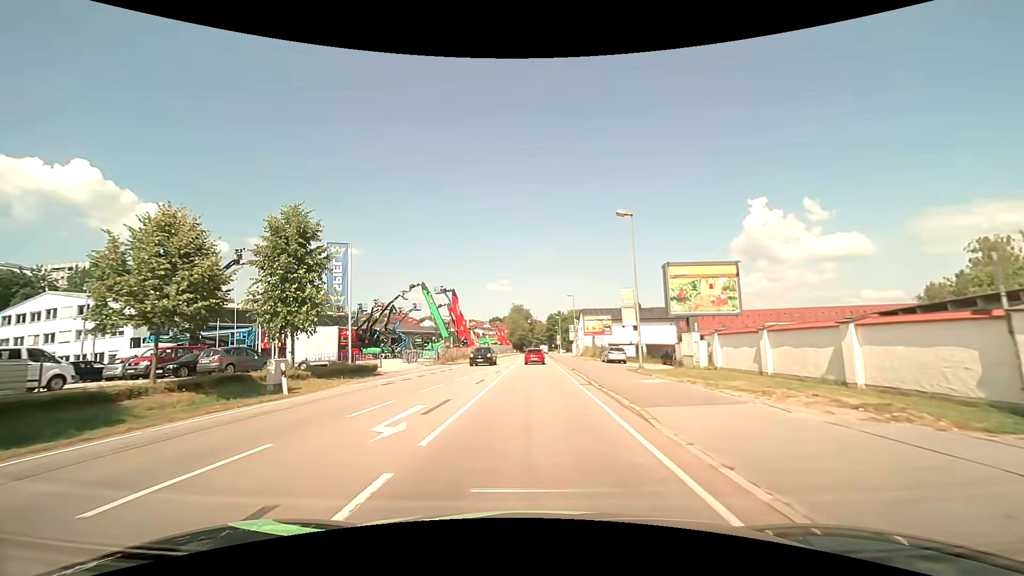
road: primary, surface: asphalt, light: Day
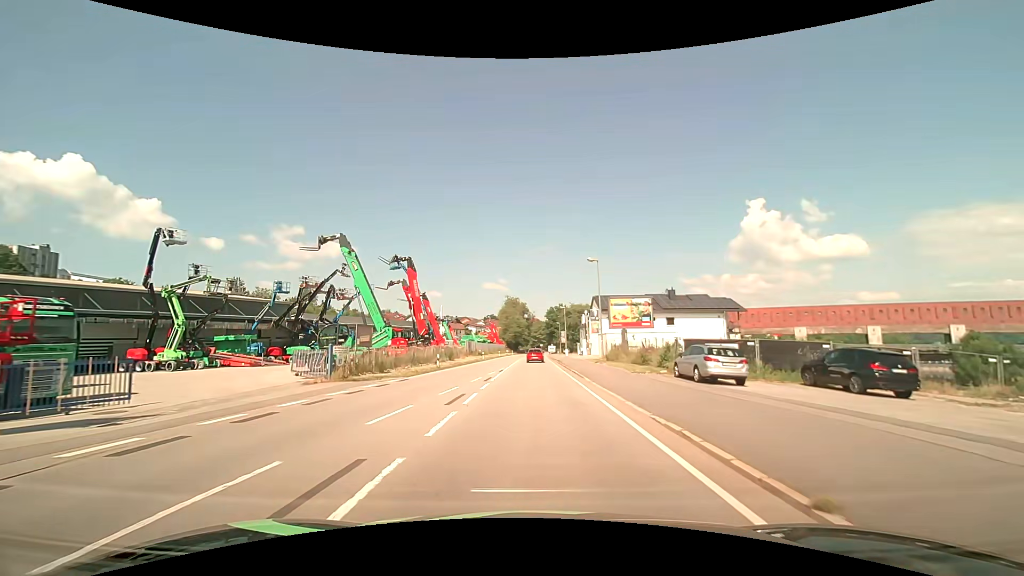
(-0.1, +25.1) m; 0°
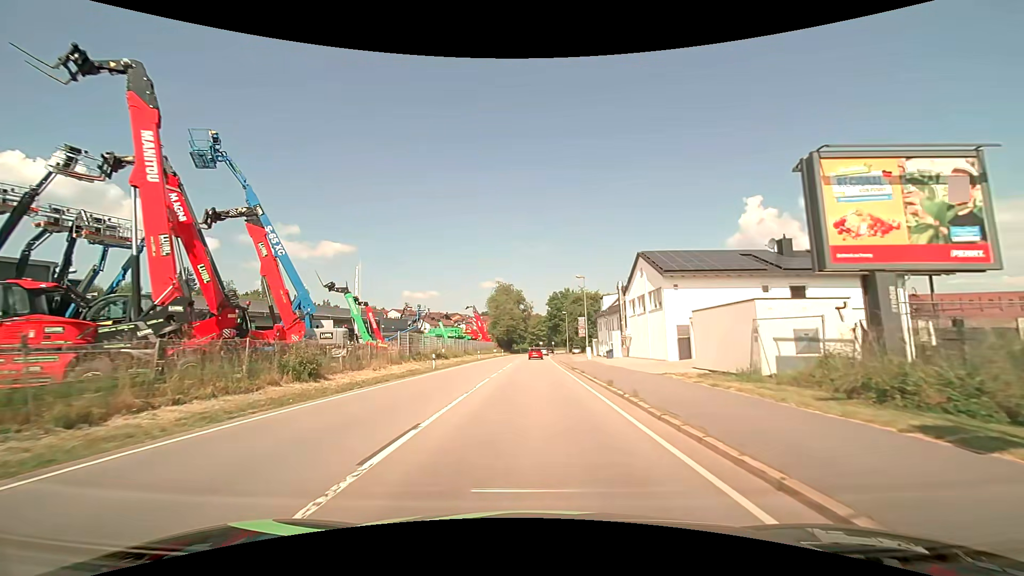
(+0.1, +33.4) m; 0°
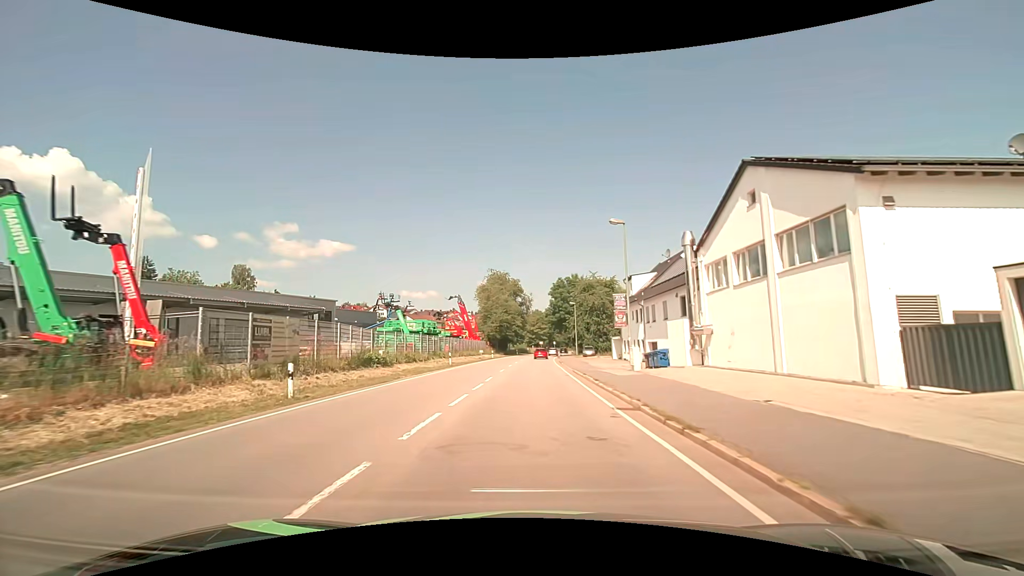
(0.0, +21.0) m; 0°
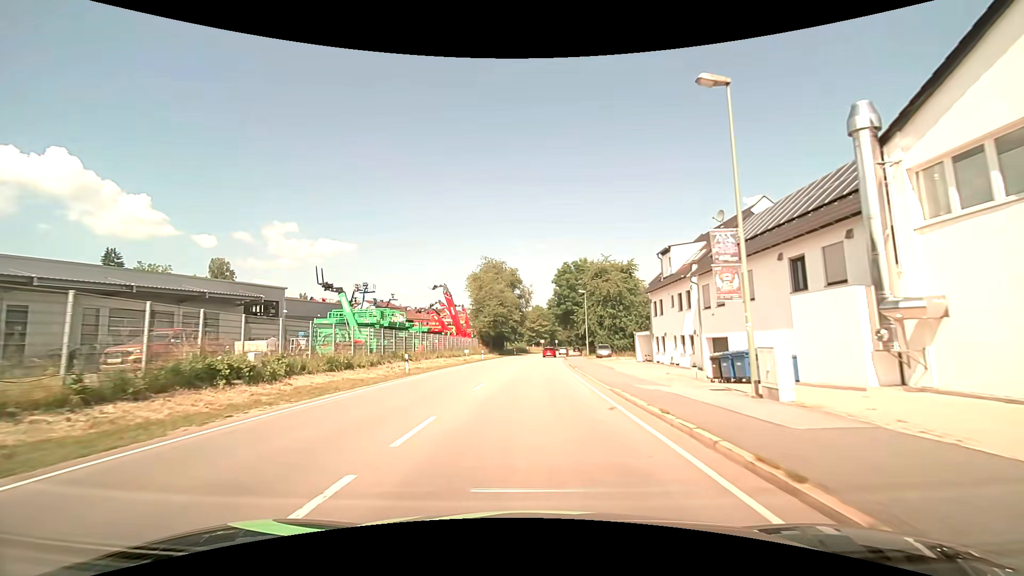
(0.0, +14.2) m; 0°
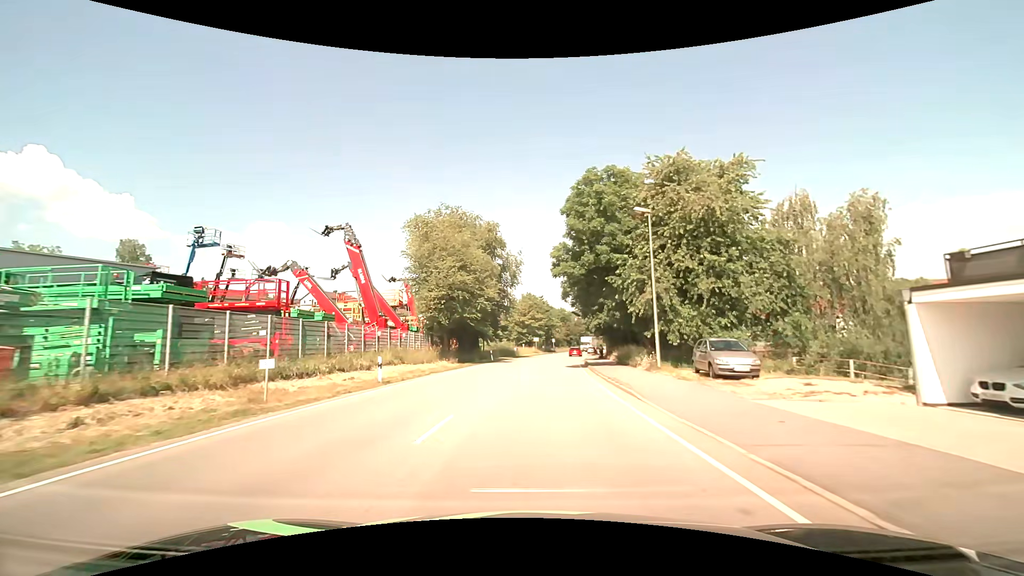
(0.0, +36.0) m; +1°
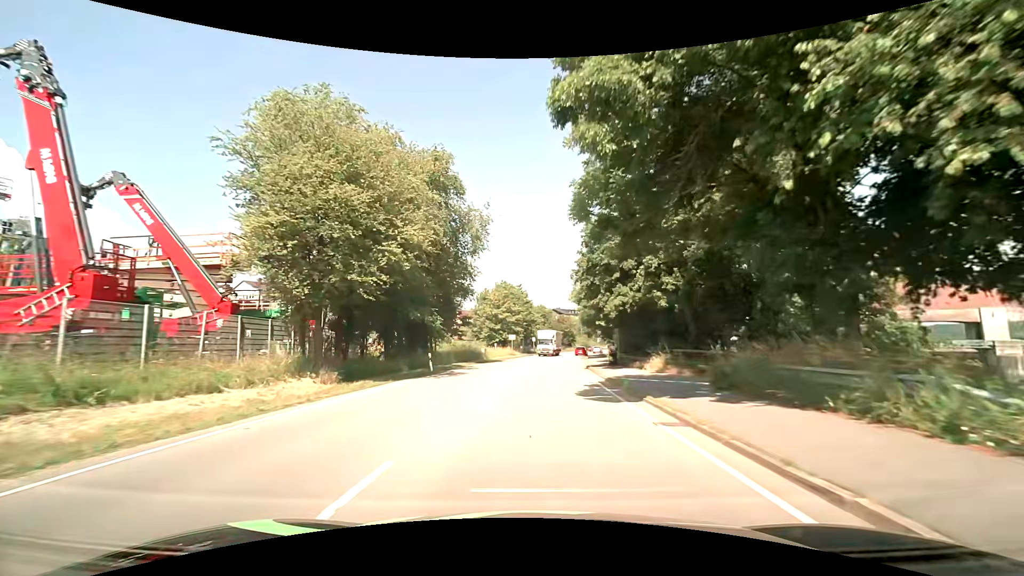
(+0.4, +22.2) m; +3°
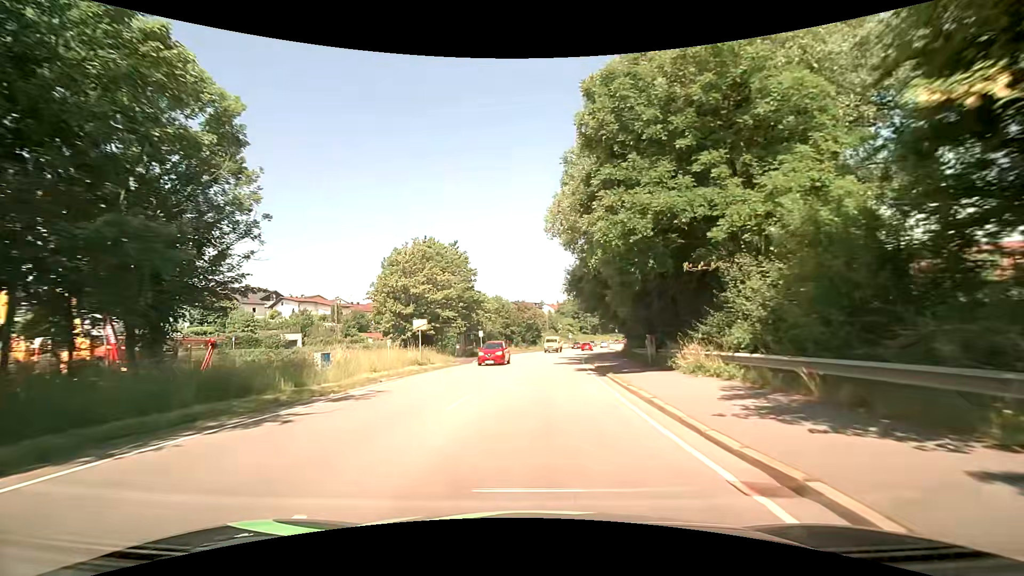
(+1.5, +37.9) m; +4°
(0, +10) (+1, +20) (+1, +30) (+2, +40) (+4, +50) (+5, +60) (+6, +70) (+8, +80) (+10, +89) (+12, +99) m
